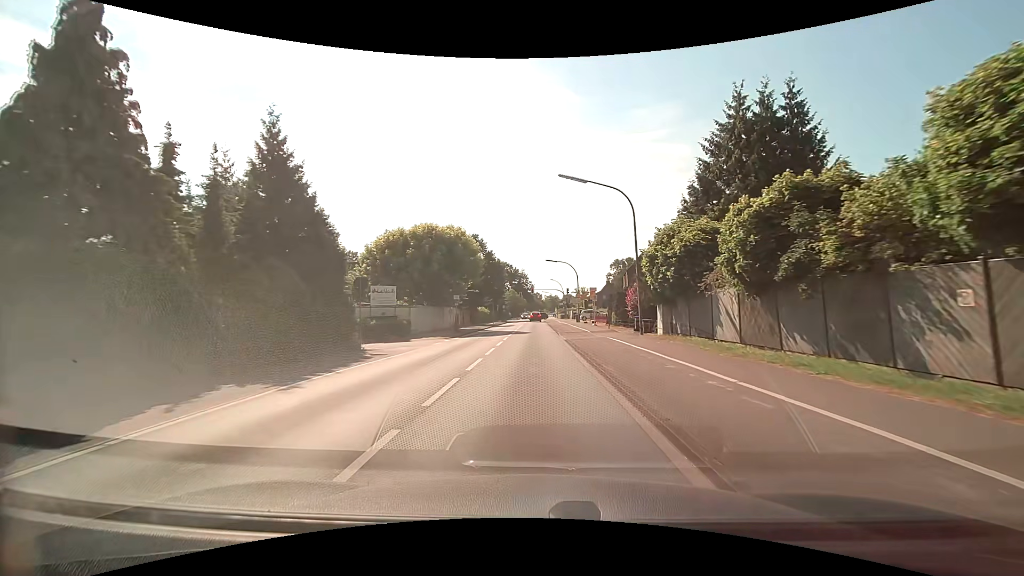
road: tertiary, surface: asphalt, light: Day
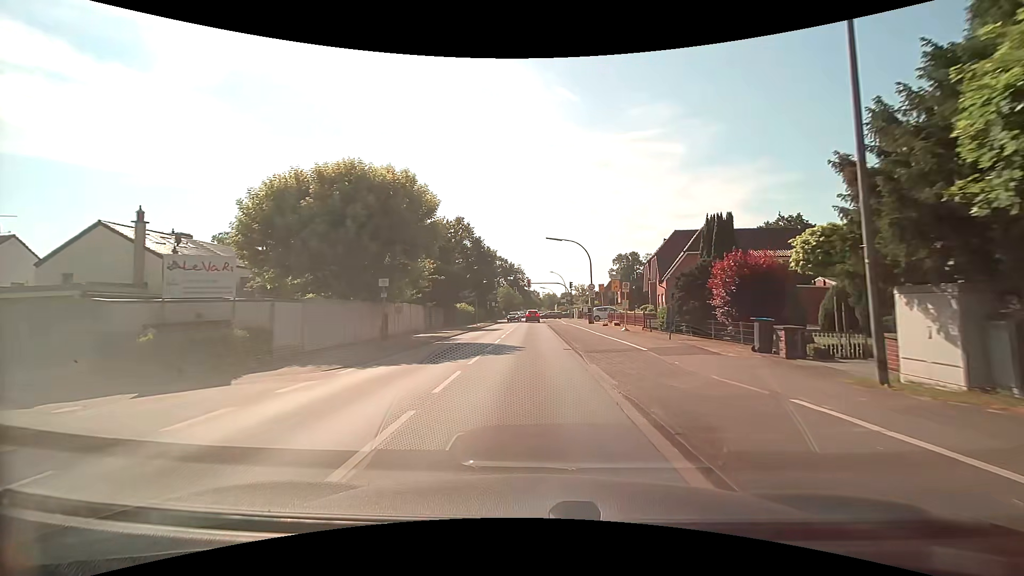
(0.0, +16.8) m; 0°
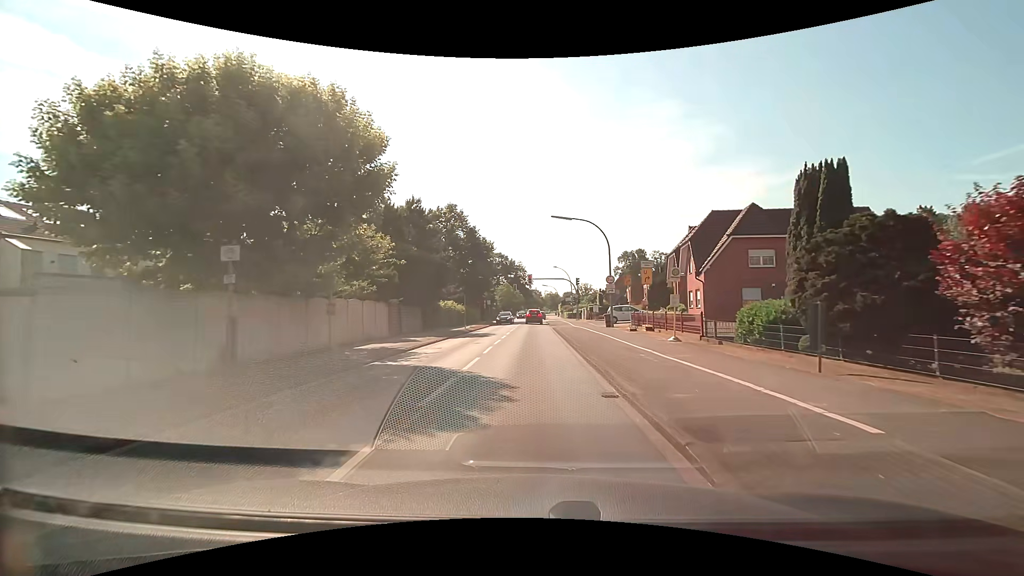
(-0.1, +9.9) m; 0°
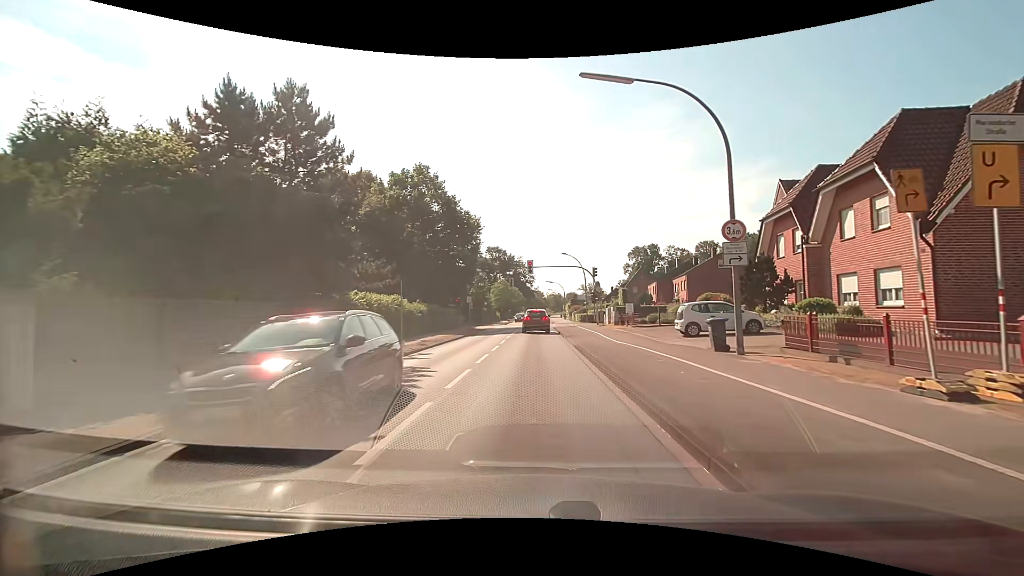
(-0.1, +20.5) m; 0°
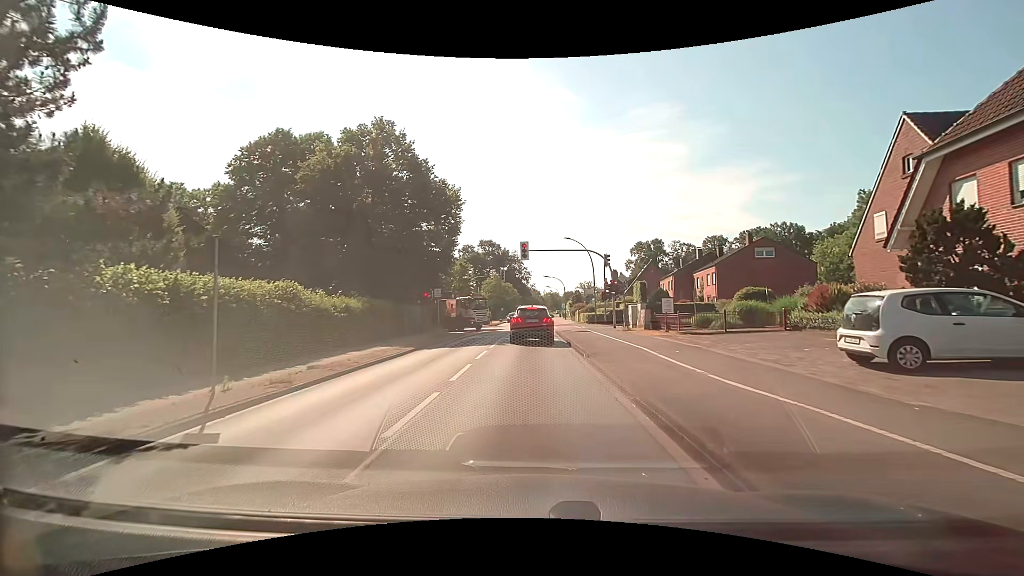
(0.0, +12.4) m; +1°
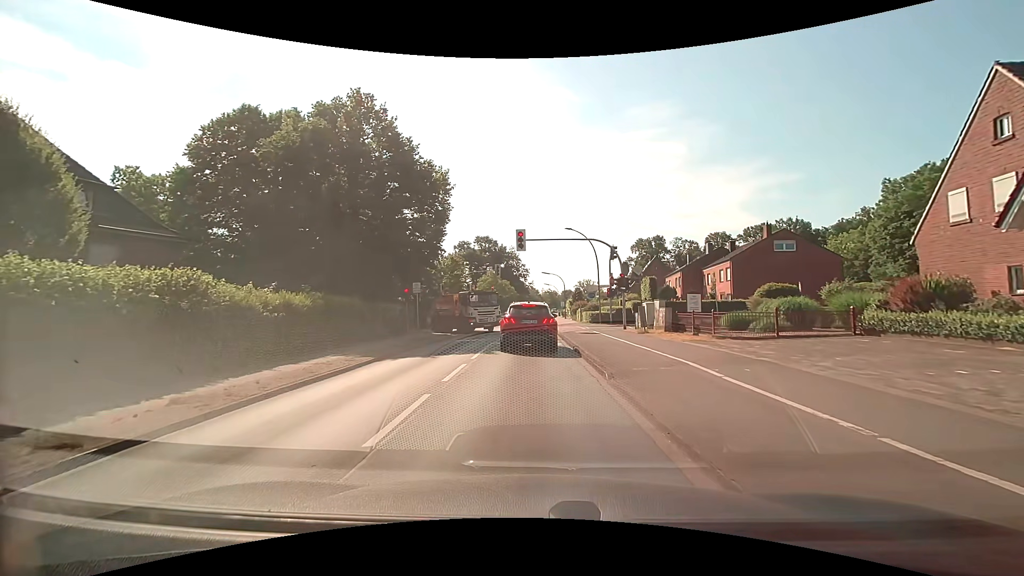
(0.0, +4.8) m; 0°
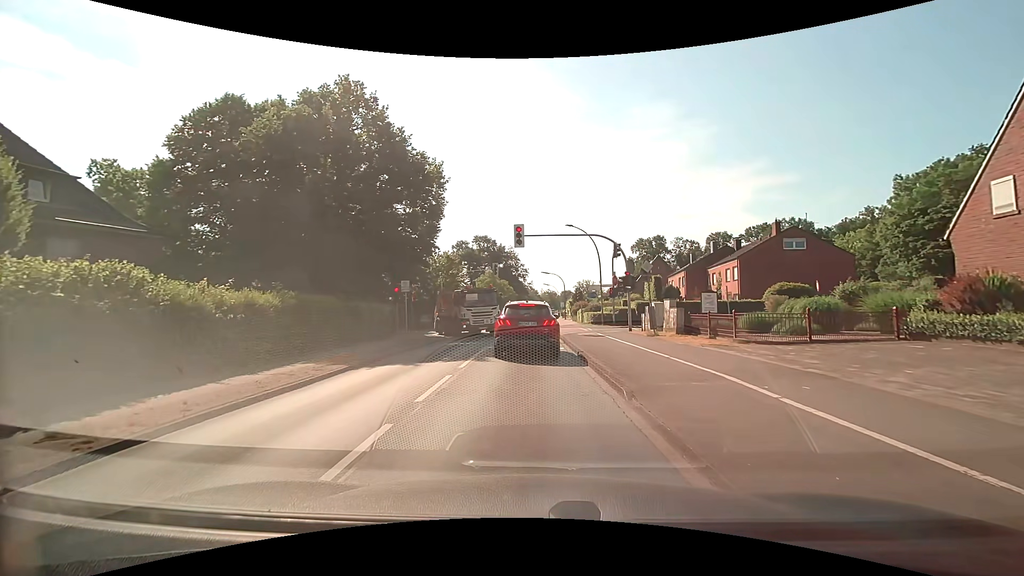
(0.0, +2.1) m; 0°
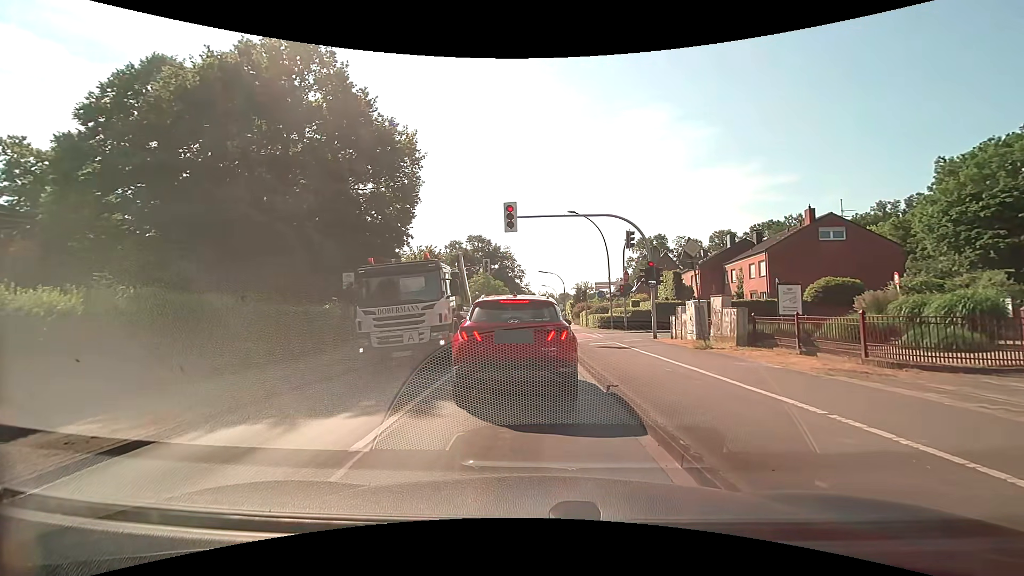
(+0.1, +6.6) m; +1°
(0, +10) (0, +20) (0, +30) (0, +40) (-1, +50) (-1, +60) (-1, +70) (-1, +80) (-1, +90) (0, +100) m
